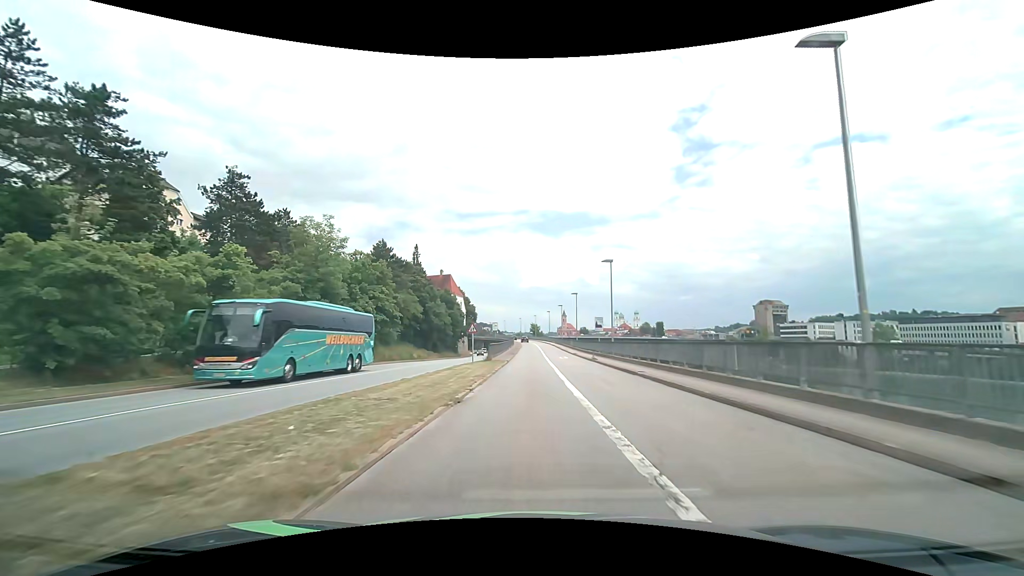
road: primary_link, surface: asphalt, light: Day
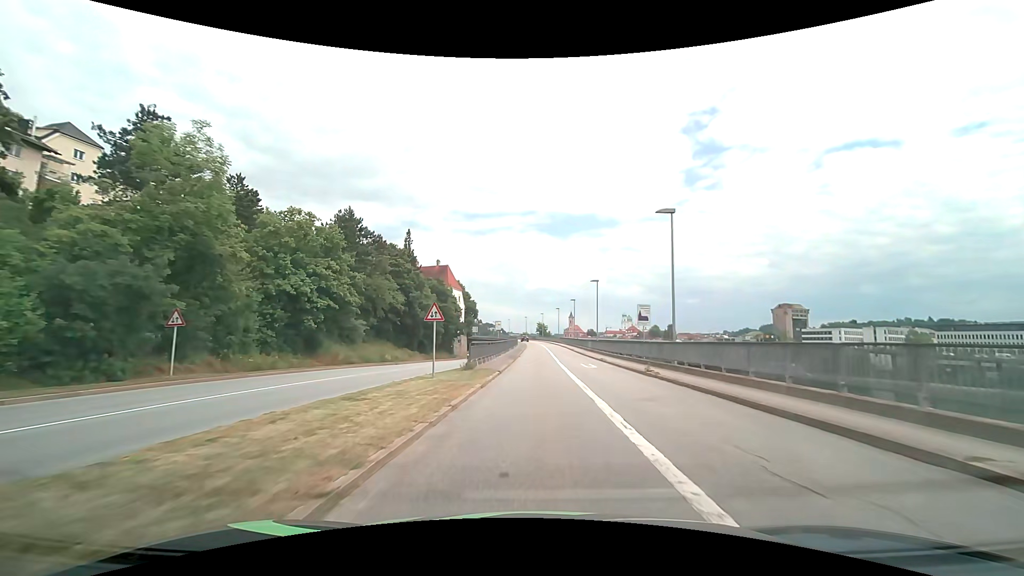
(-0.1, +15.6) m; -1°
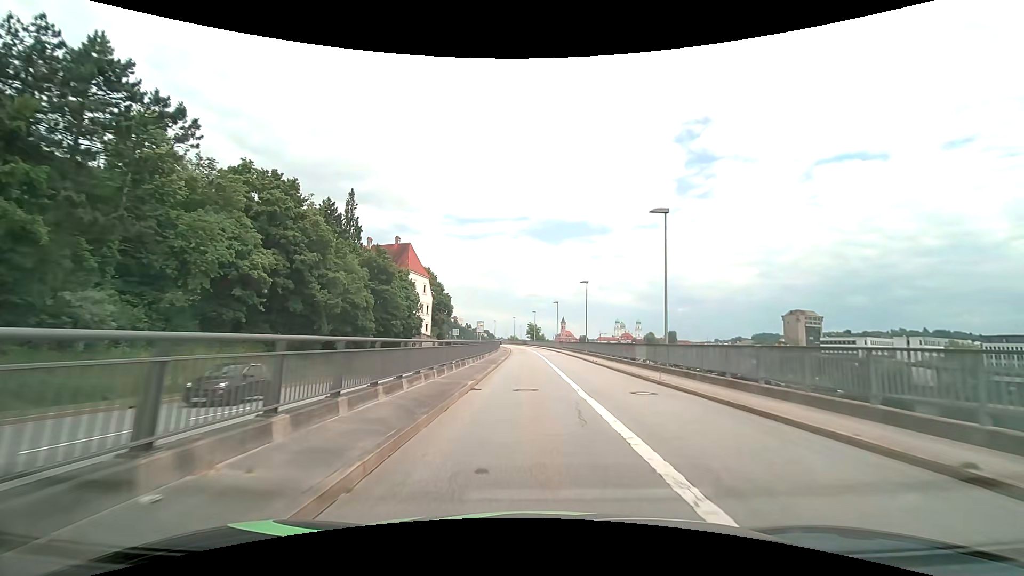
(+0.3, +30.8) m; +1°
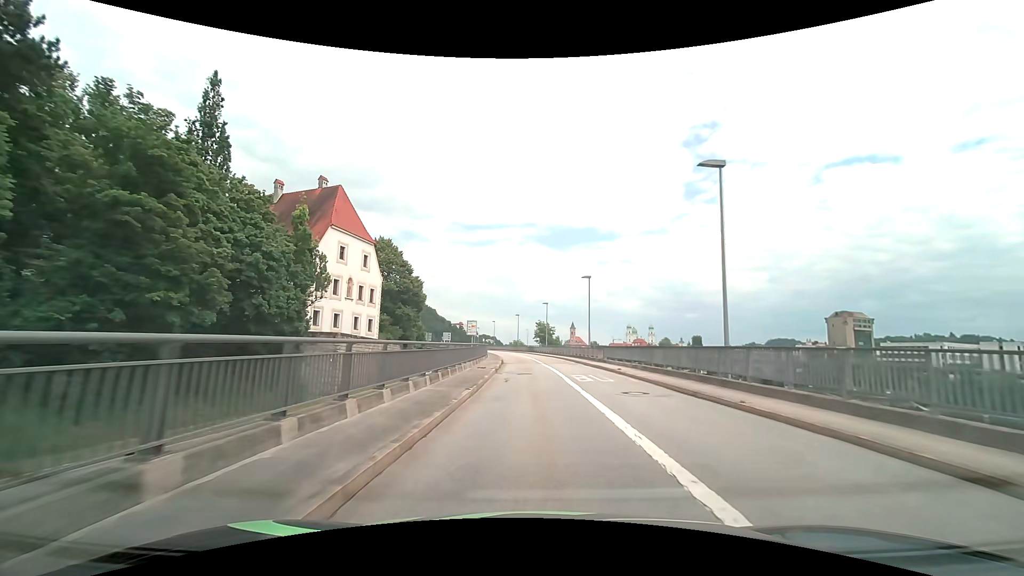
(-0.5, +36.9) m; -1°
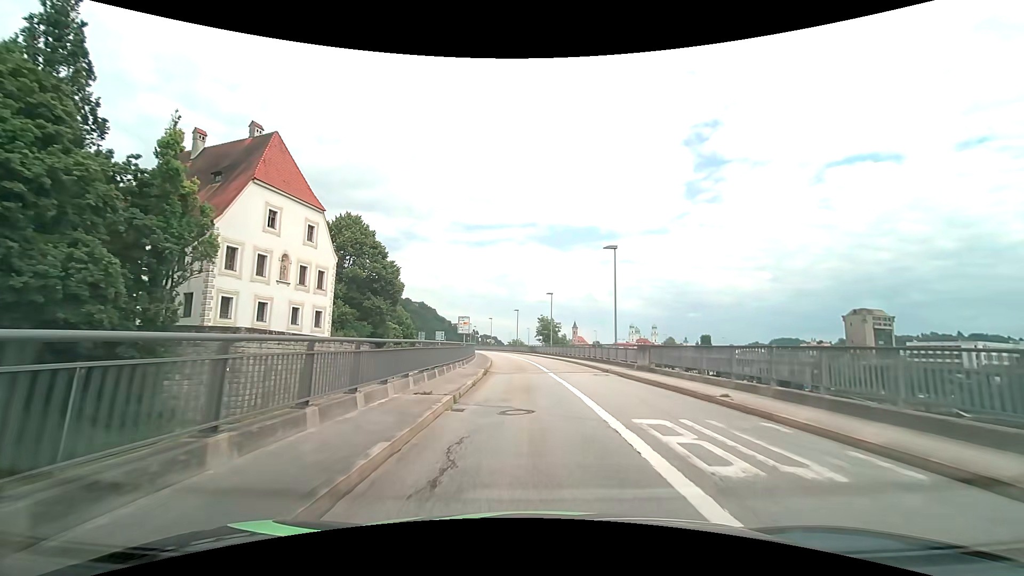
(0.0, +14.3) m; 0°
(0, +10) (0, +20) (-1, +30) (-1, +40) (-2, +50) (-3, +60) (-5, +70) (-6, +80) (-8, +89) (-10, +99) m
